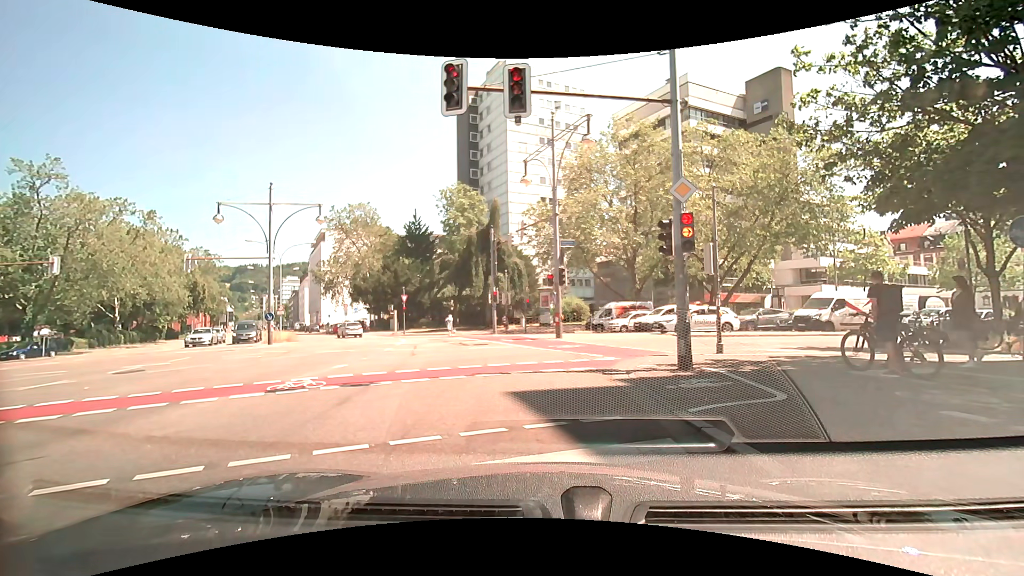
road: secondary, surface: asphalt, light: Day
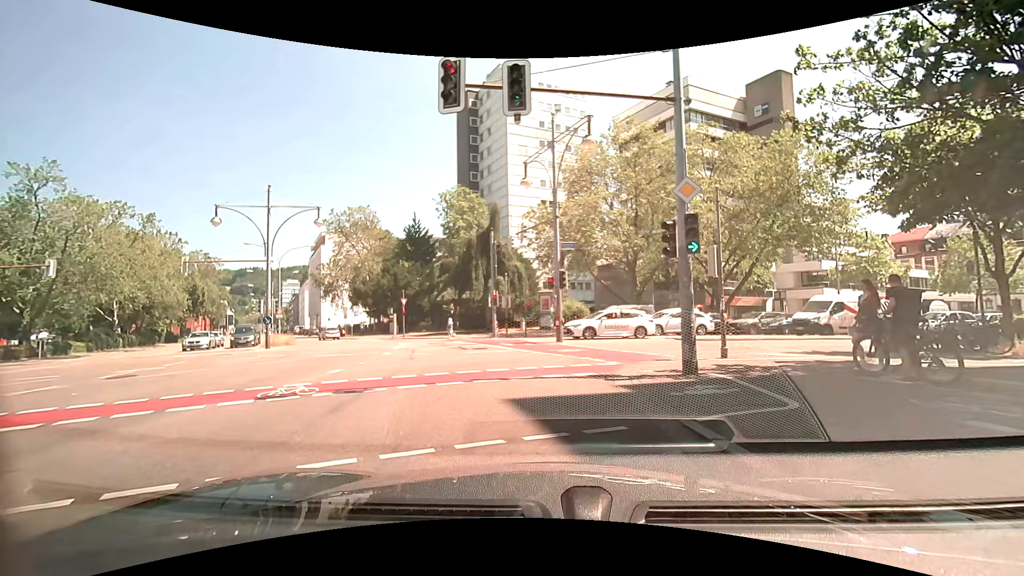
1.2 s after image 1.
(0.0, +0.3) m; 0°
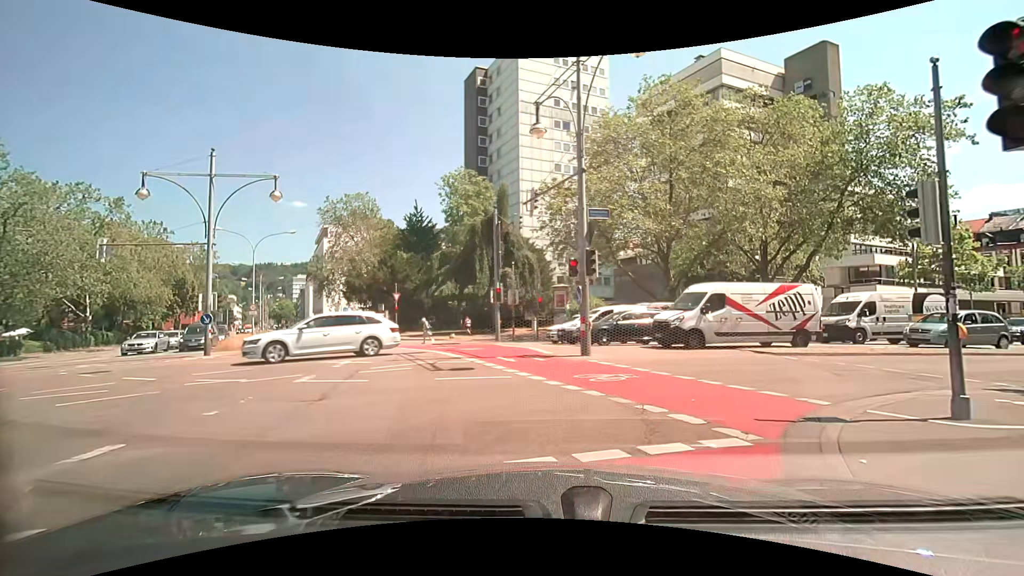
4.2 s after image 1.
(-0.3, +7.4) m; -4°
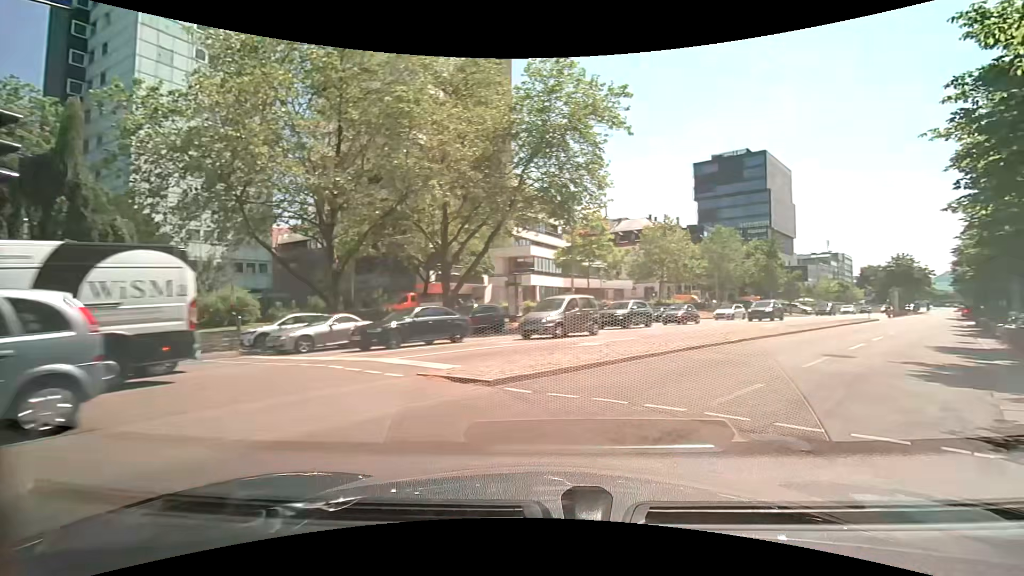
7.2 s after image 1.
(+2.5, +9.7) m; +38°
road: primary
